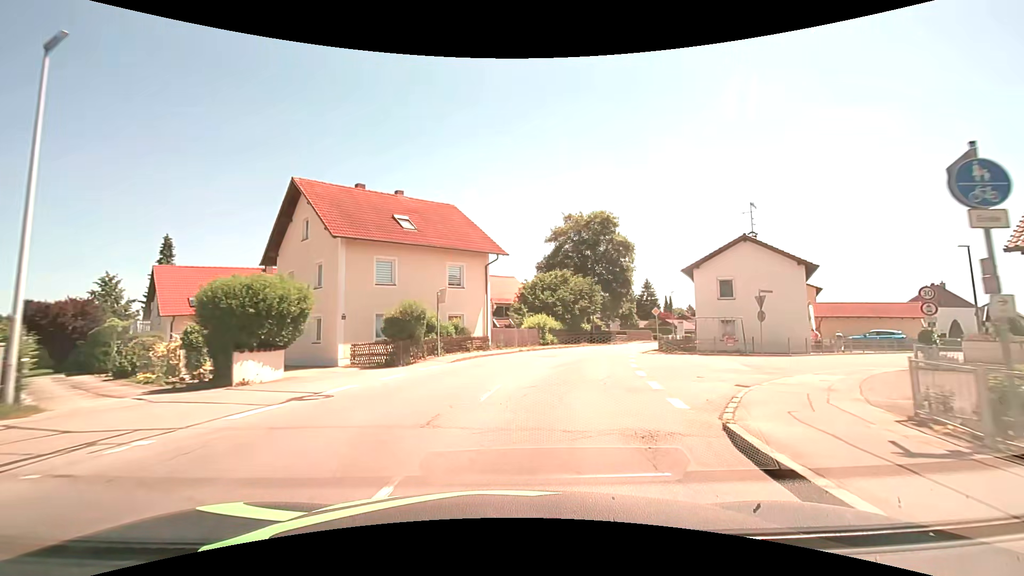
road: secondary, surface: asphalt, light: Day
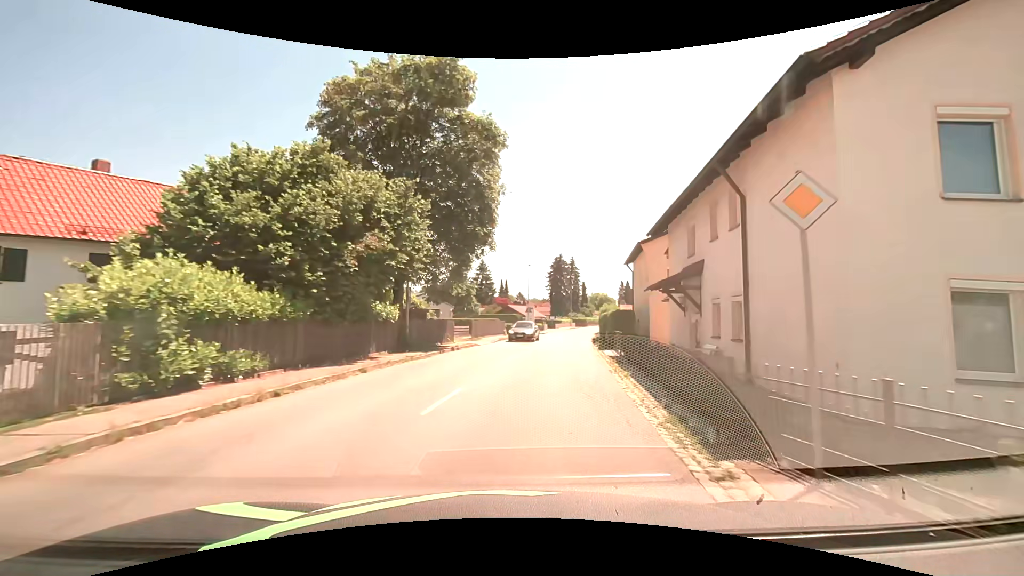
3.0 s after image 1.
(+5.0, +28.5) m; +20°
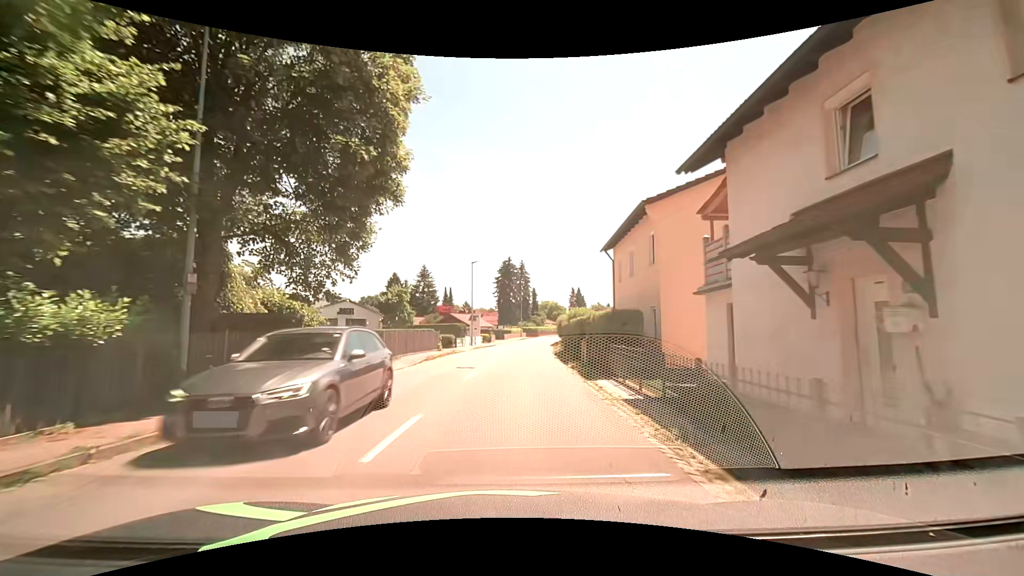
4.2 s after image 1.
(+0.6, +11.0) m; +6°
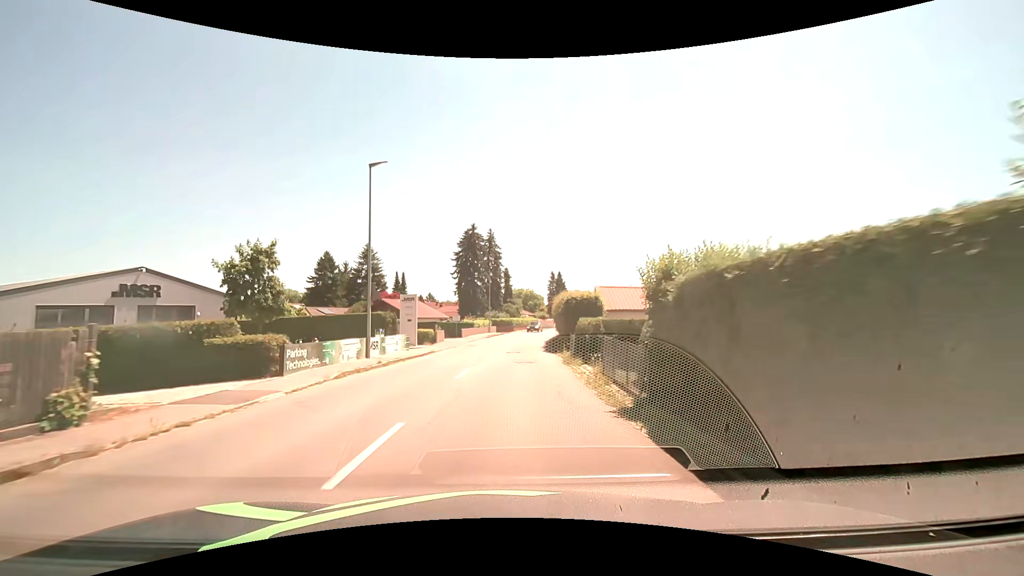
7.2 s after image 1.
(+1.1, +28.1) m; +4°
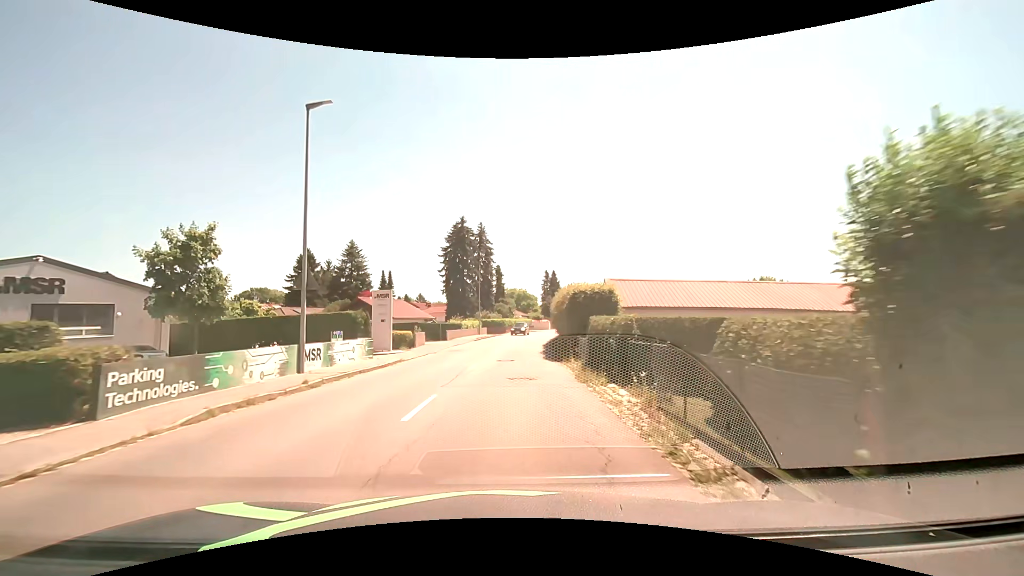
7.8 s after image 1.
(+0.1, +5.9) m; +1°
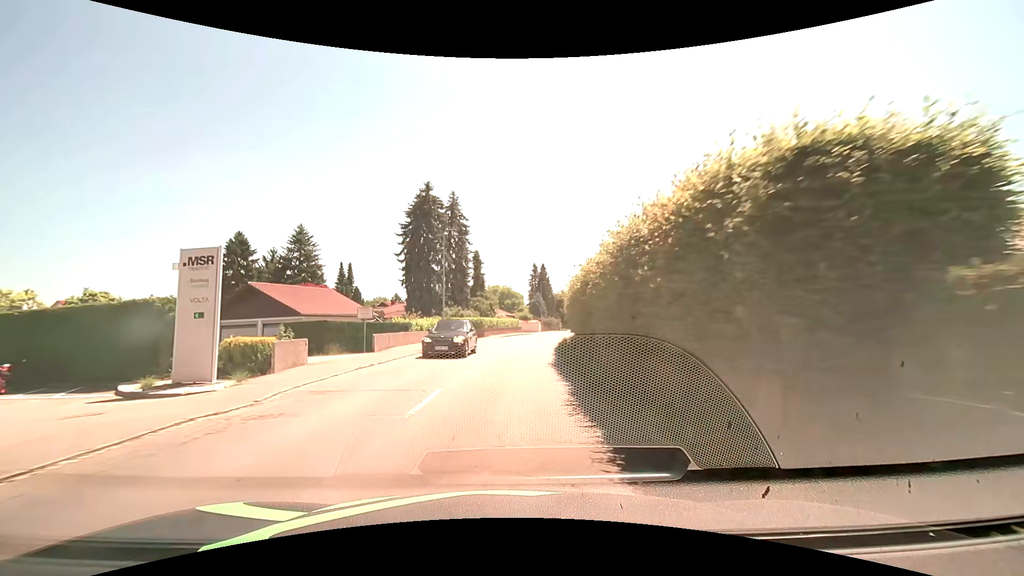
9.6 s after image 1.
(+0.3, +18.2) m; +2°
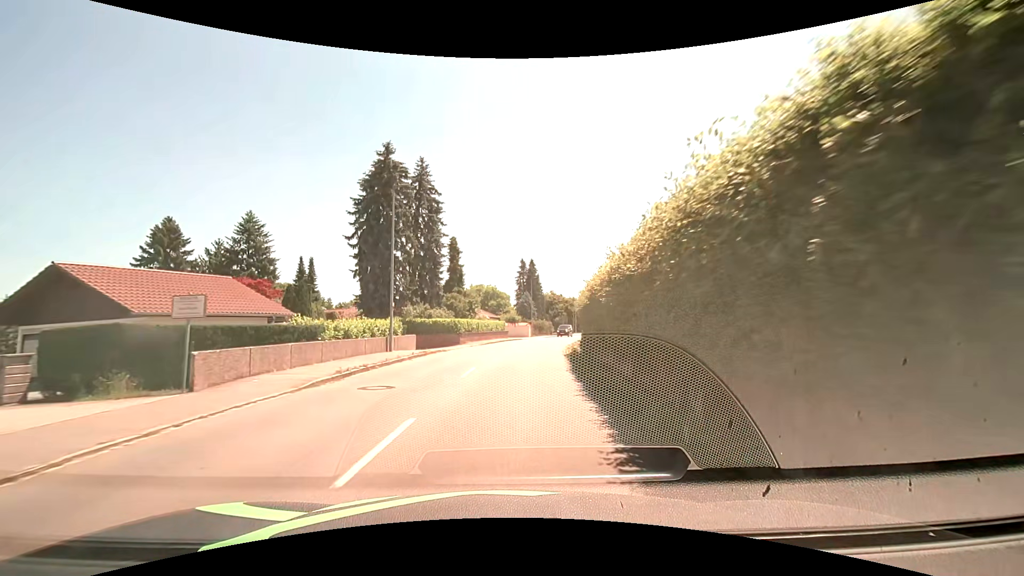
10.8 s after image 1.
(+0.2, +12.3) m; +2°
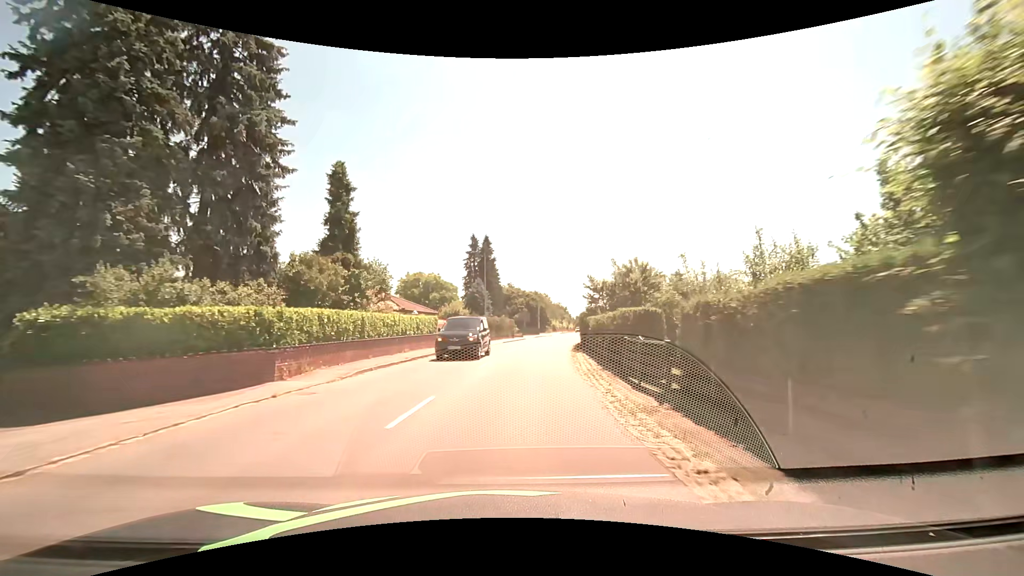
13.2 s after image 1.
(+1.1, +24.6) m; +5°
(0, +10) (+1, +20) (+2, +30) (+3, +40) (+5, +50) (+7, +59) (+10, +69) (+14, +78) (+18, +87) (+21, +97) m
